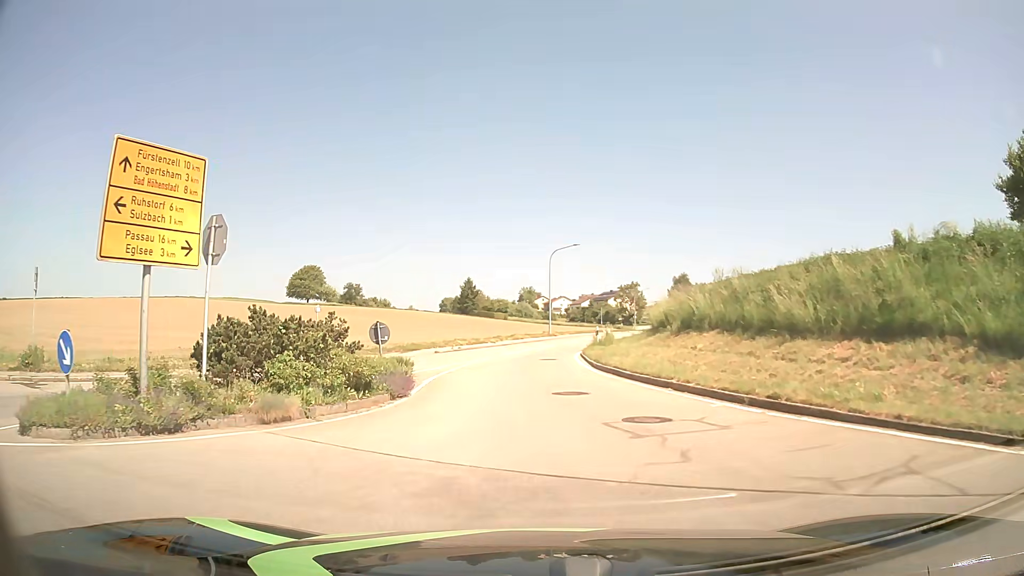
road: tertiary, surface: asphalt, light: Day
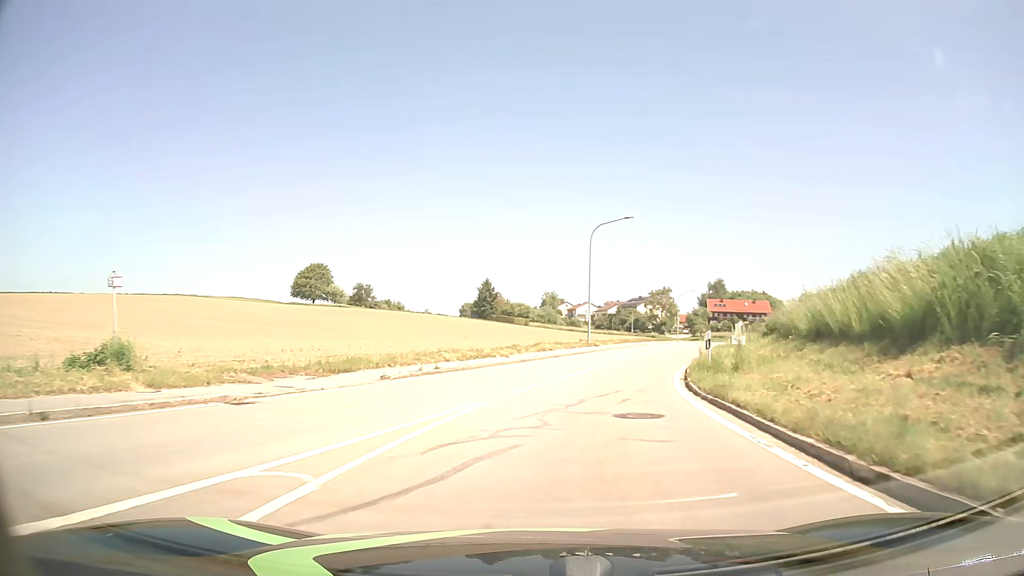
(-0.4, +17.9) m; -1°
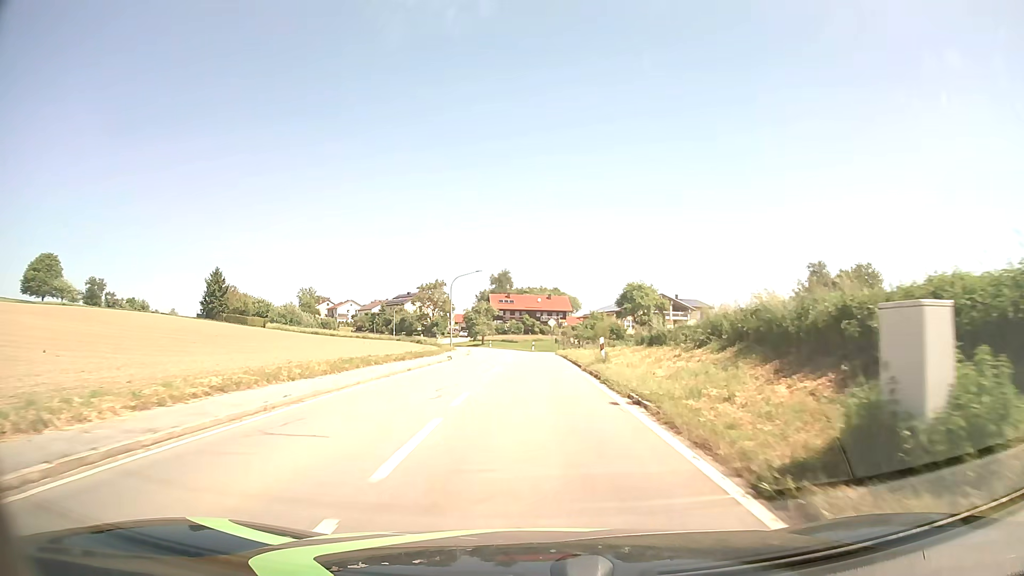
(+7.8, +37.5) m; +19°
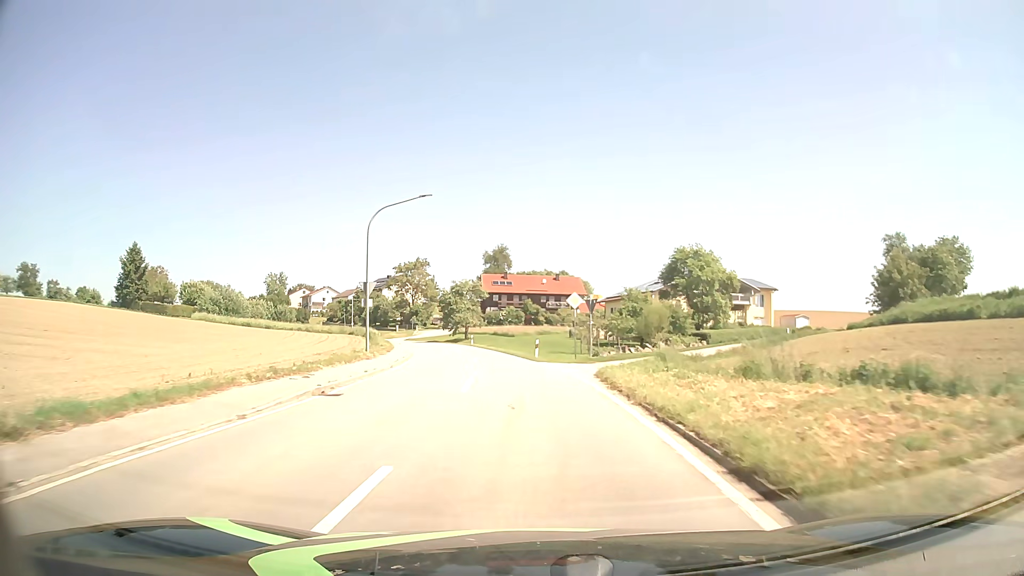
(0.0, +33.5) m; 0°
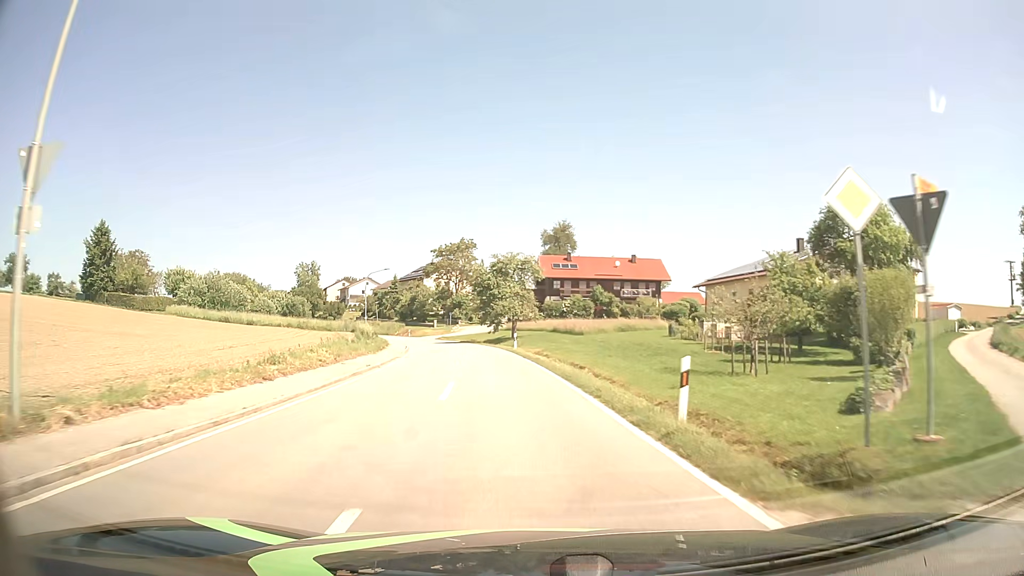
(-0.9, +25.2) m; -5°
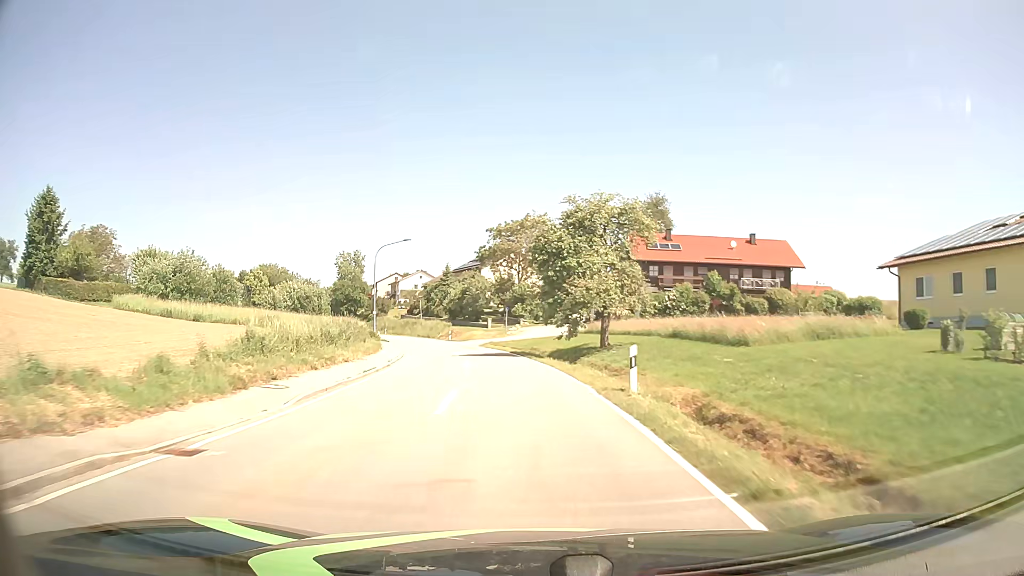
(-1.4, +26.0) m; -6°
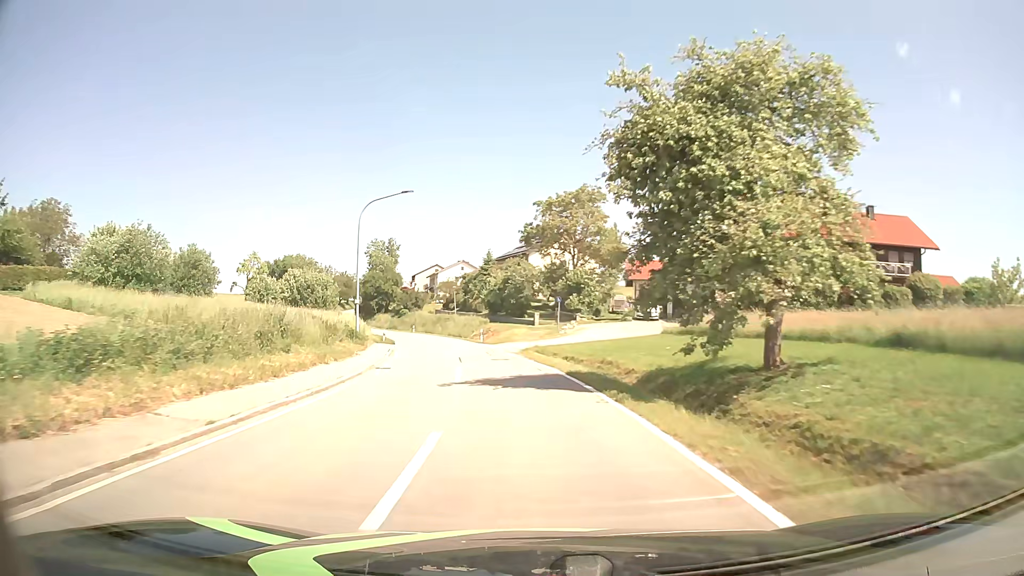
(-0.6, +17.9) m; -4°
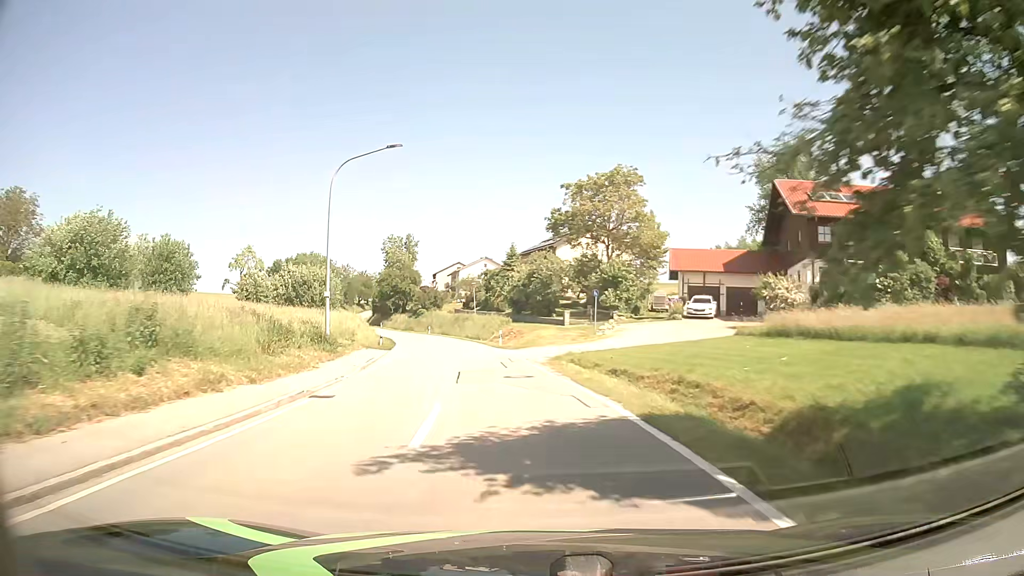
(-0.2, +9.1) m; -3°
(0, +10) (-1, +20) (-2, +30) (-4, +40) (-6, +50) (-8, +59) (-10, +69) (-13, +79) (-17, +88) (-20, +97) m
